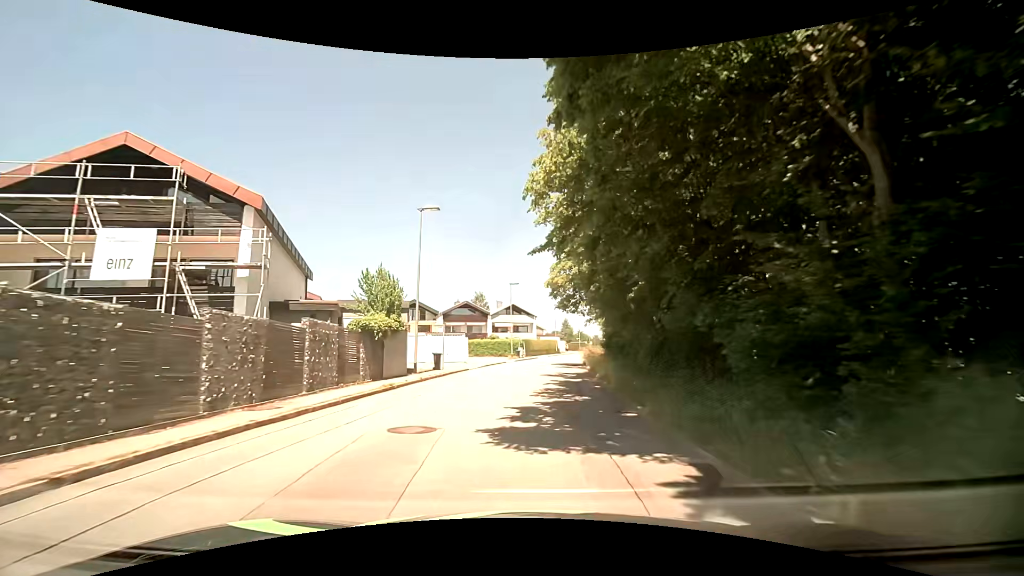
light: Day
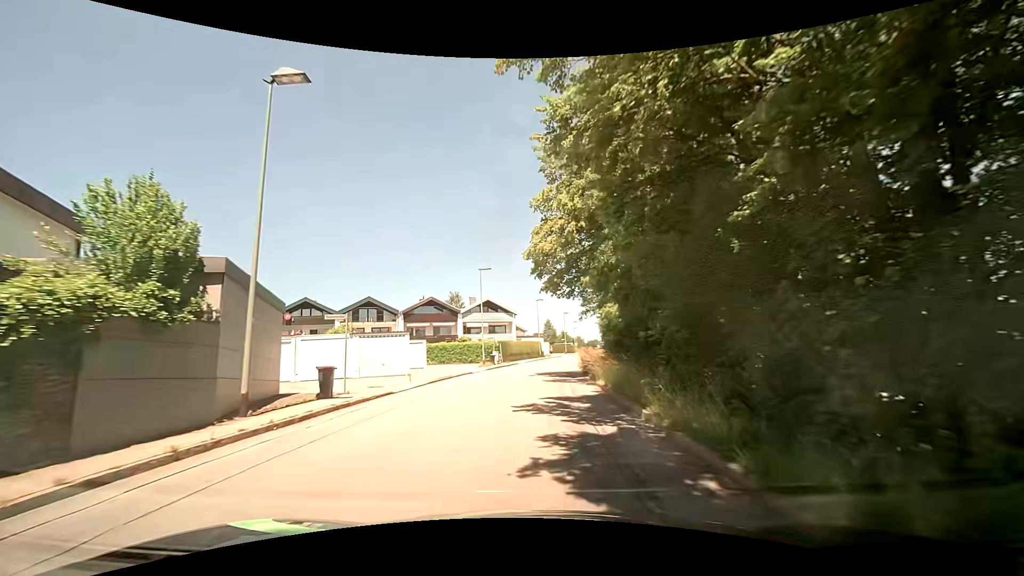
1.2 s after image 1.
(+0.4, +12.5) m; +3°
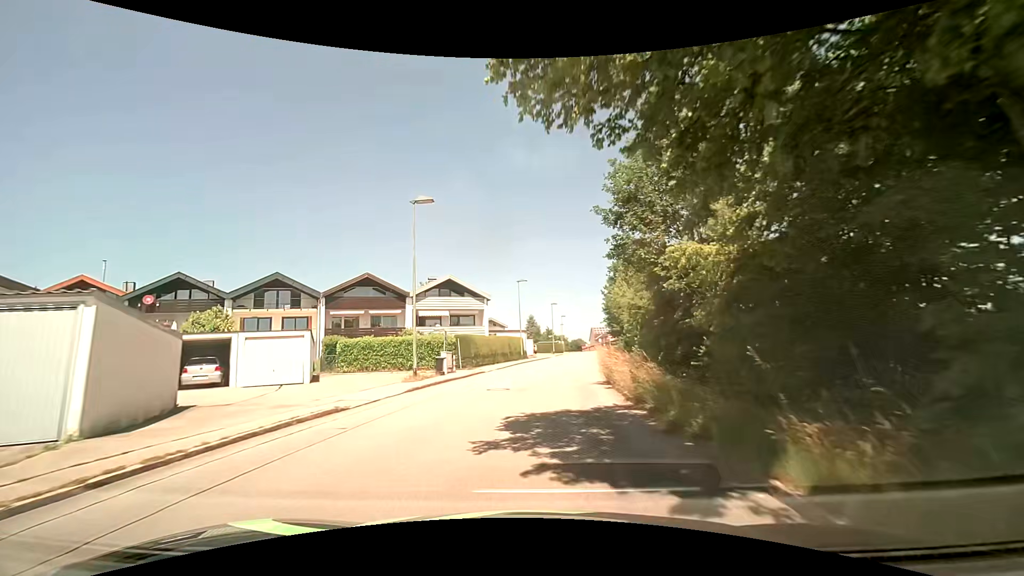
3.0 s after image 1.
(+0.3, +19.0) m; +3°
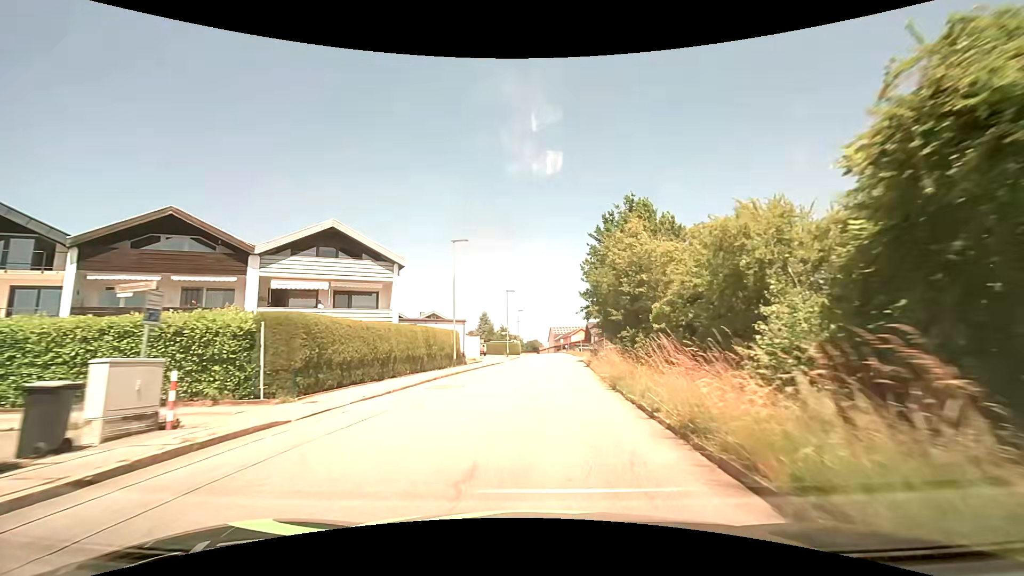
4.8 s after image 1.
(+0.6, +19.4) m; +5°
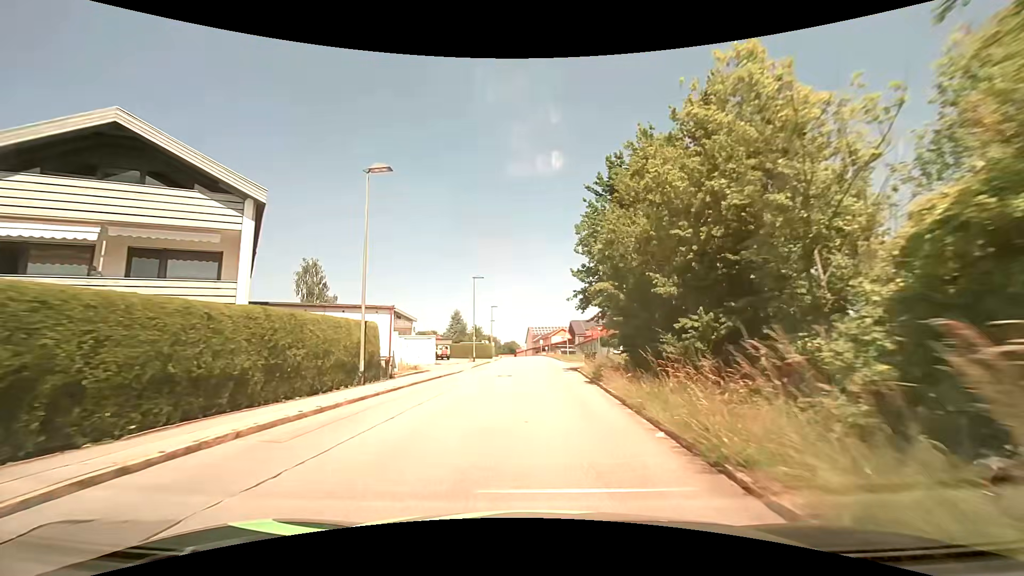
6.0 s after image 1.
(+0.3, +13.1) m; +2°
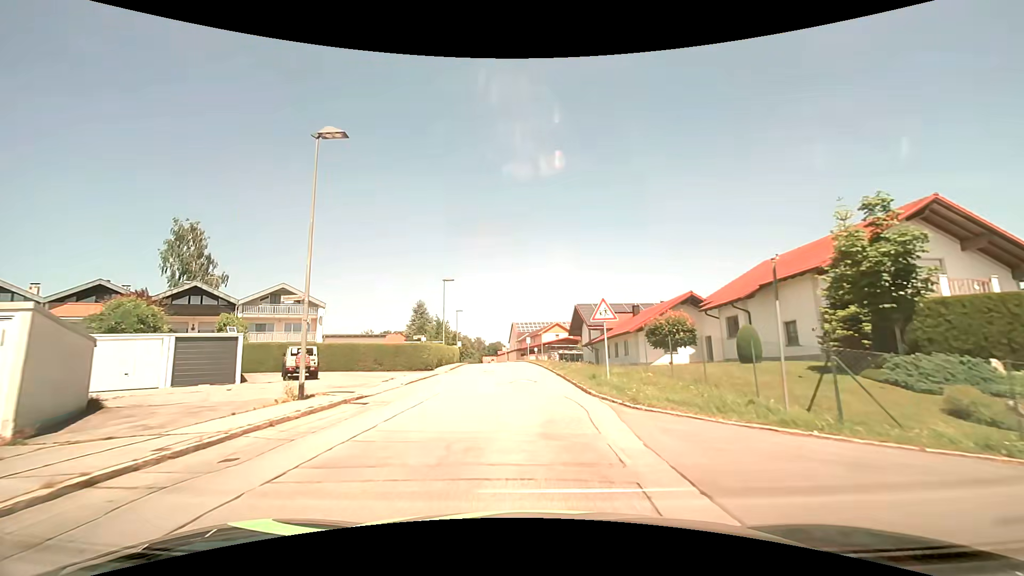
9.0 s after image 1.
(+0.7, +32.4) m; +3°
(0, +10) (-1, +20) (-1, +30) (-2, +40) (-3, +50) (-4, +60) (-5, +70) (-7, +80) (-8, +90) (-10, +99) m
